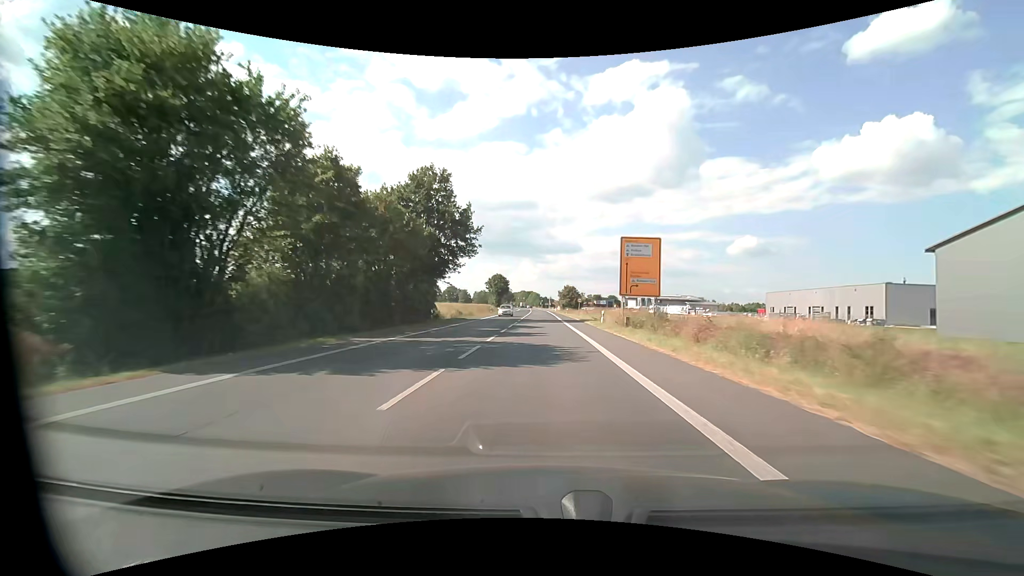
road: primary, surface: asphalt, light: Day
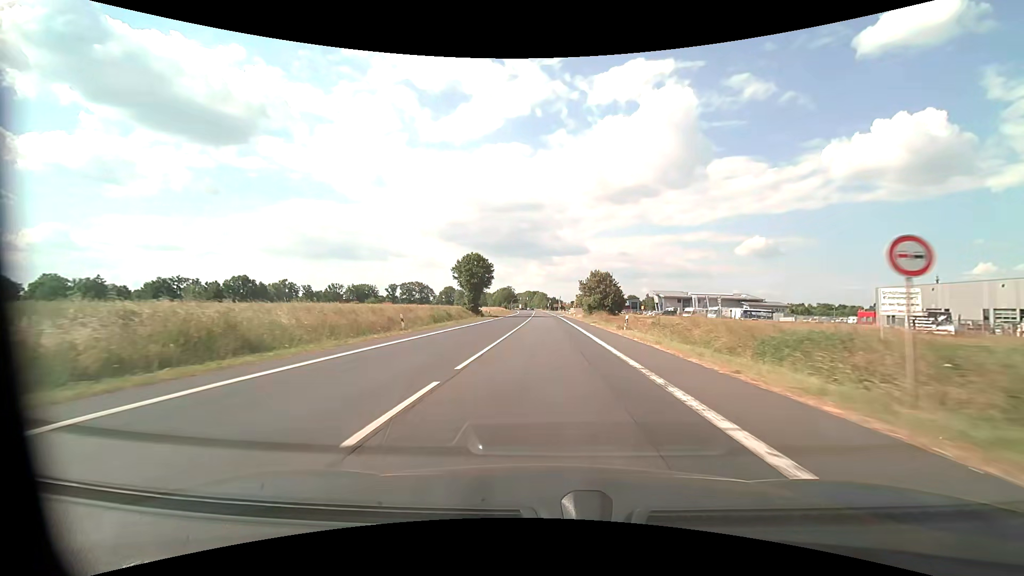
(-0.4, +57.2) m; -1°
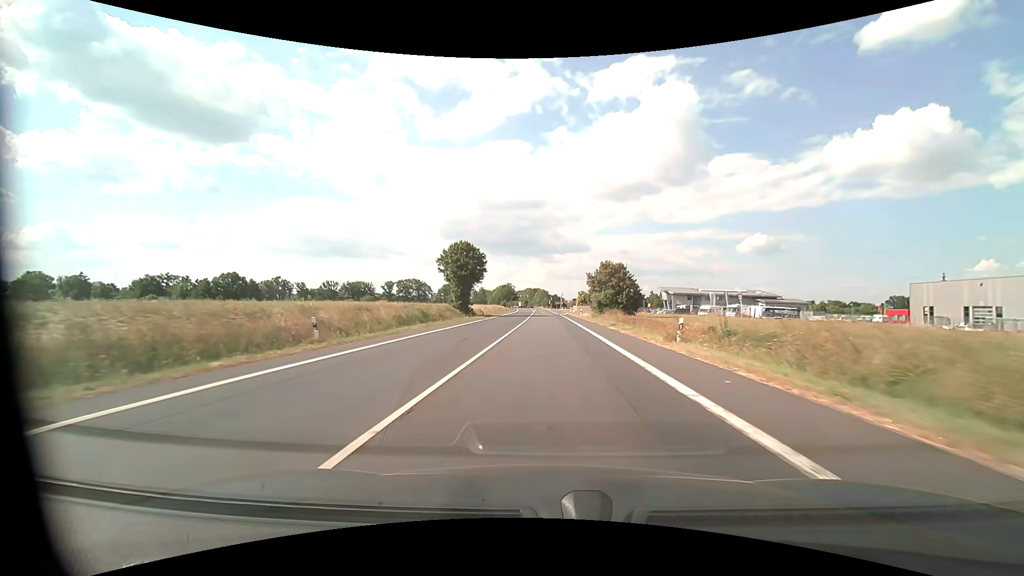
(0.0, +11.4) m; 0°
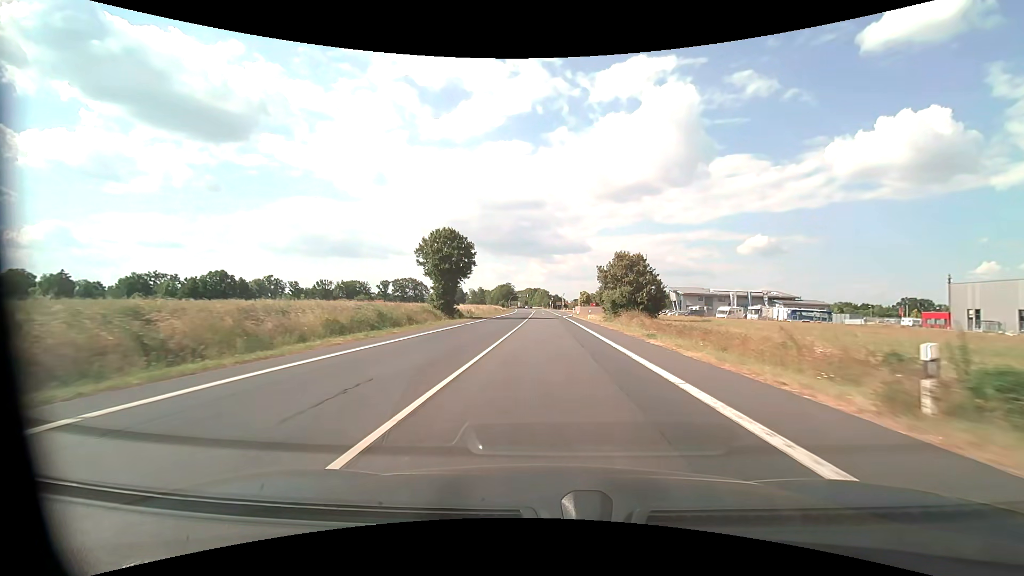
(0.0, +11.4) m; 0°
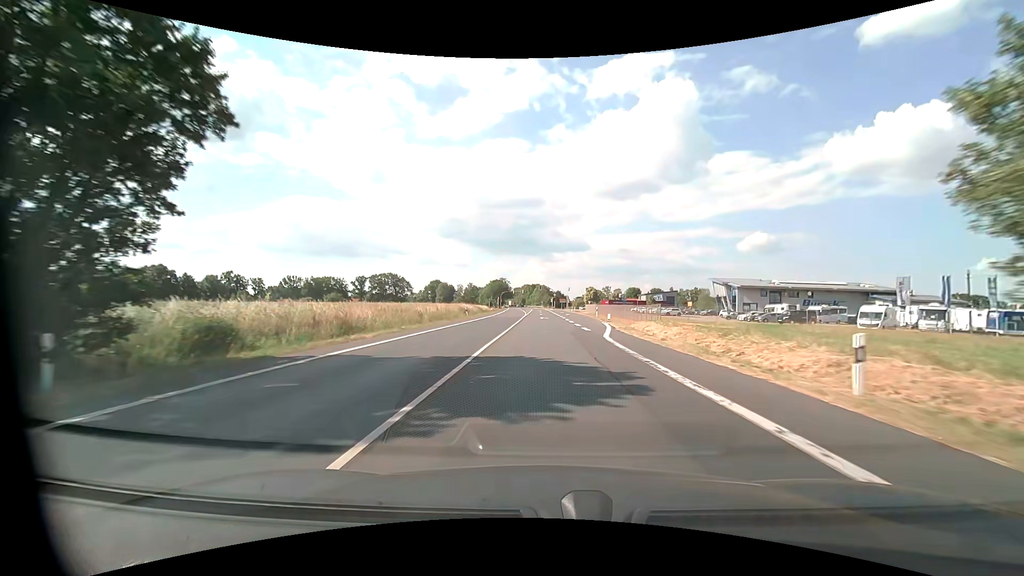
(+0.1, +45.5) m; 0°
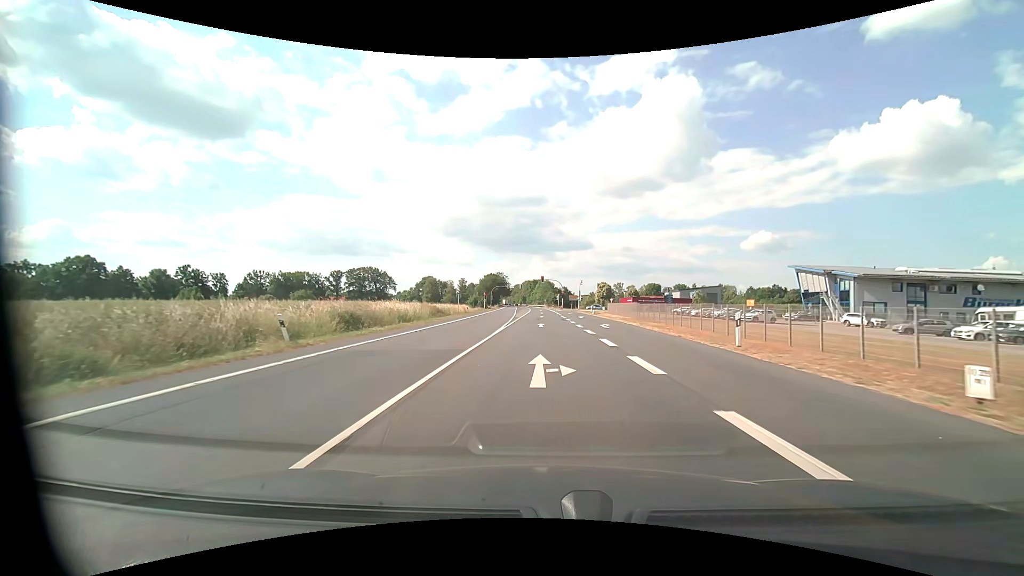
(+0.2, +40.7) m; 0°
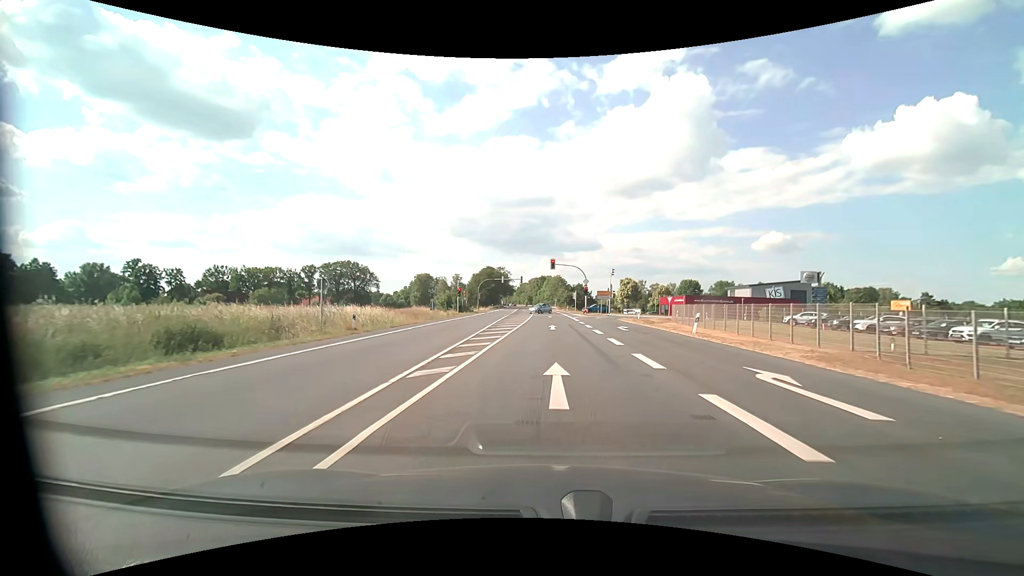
(-0.3, +41.2) m; -1°
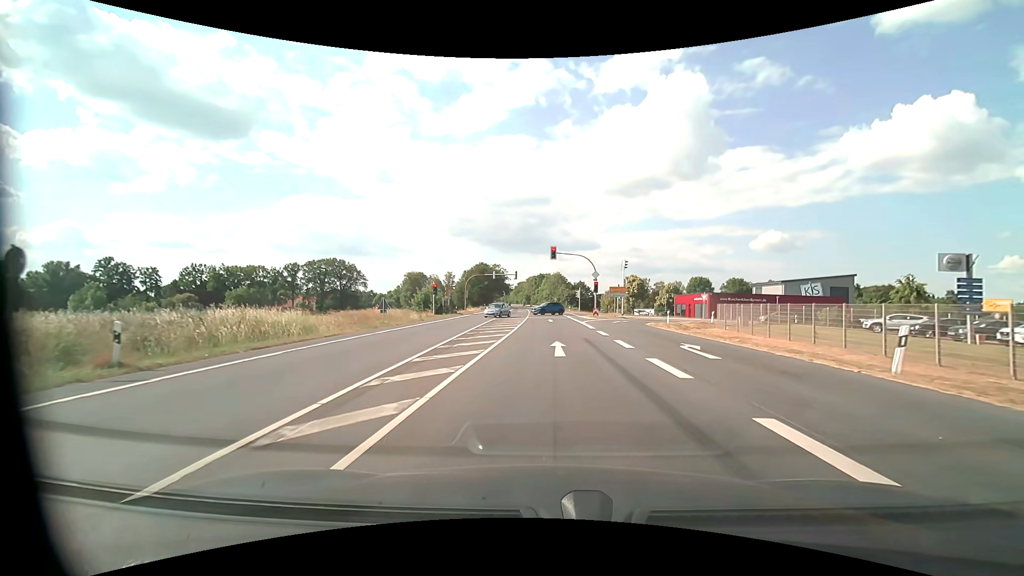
(0.0, +13.6) m; 0°
(0, +10) (0, +20) (0, +30) (0, +40) (0, +50) (0, +60) (0, +70) (0, +80) (0, +90) (-1, +100) m
